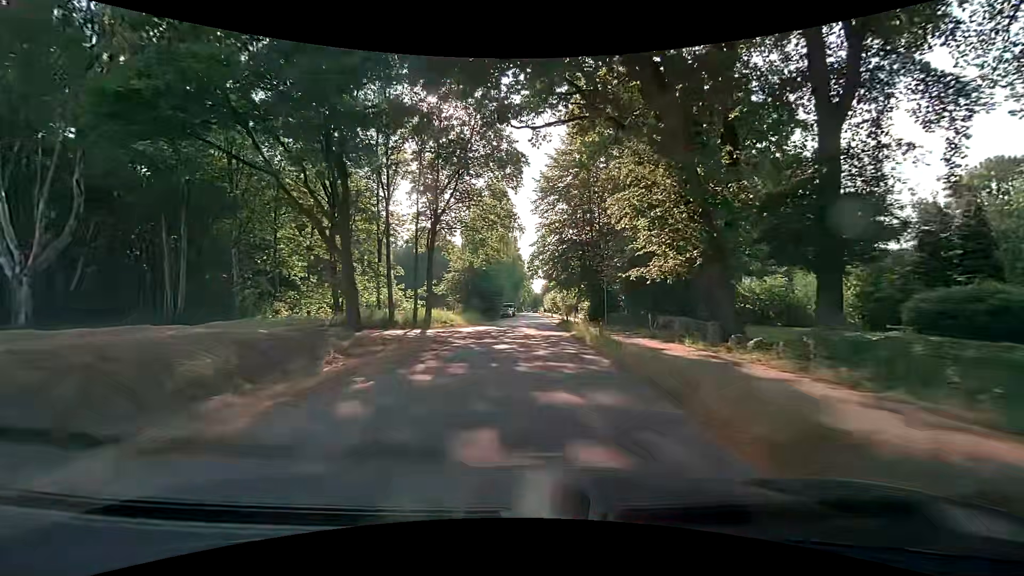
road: residential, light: Day
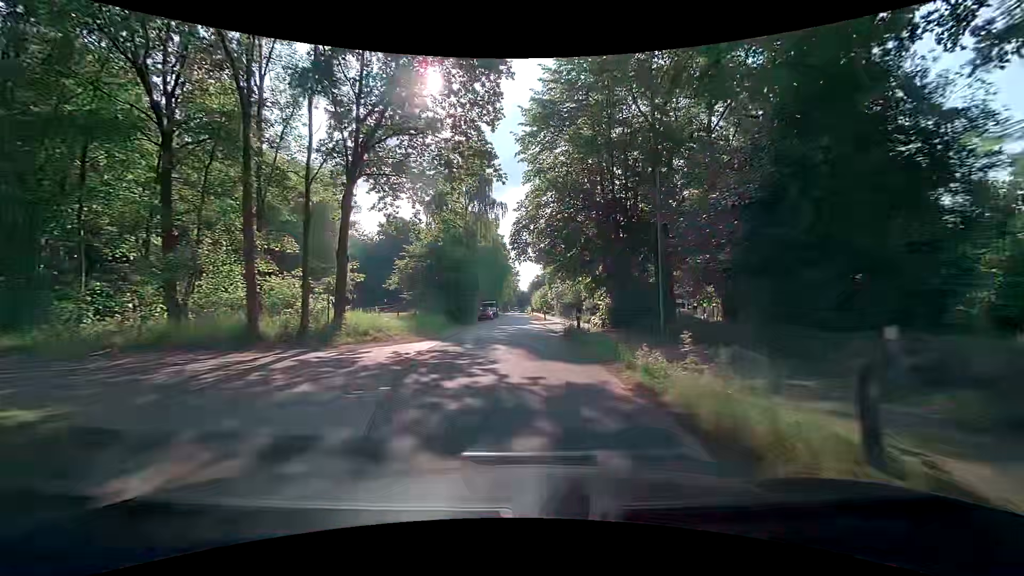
(-0.1, +16.2) m; 0°
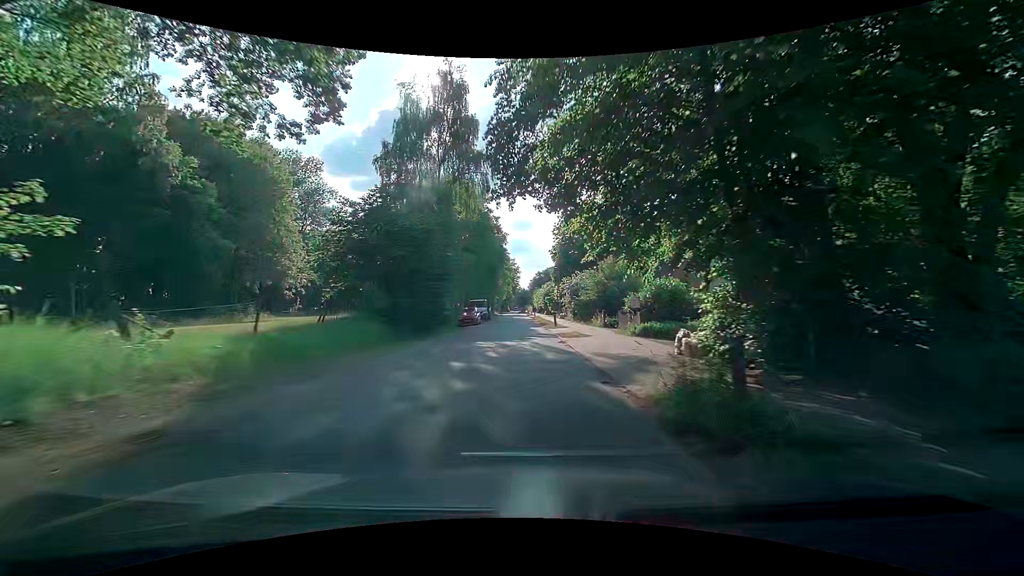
(+0.1, +16.3) m; 0°
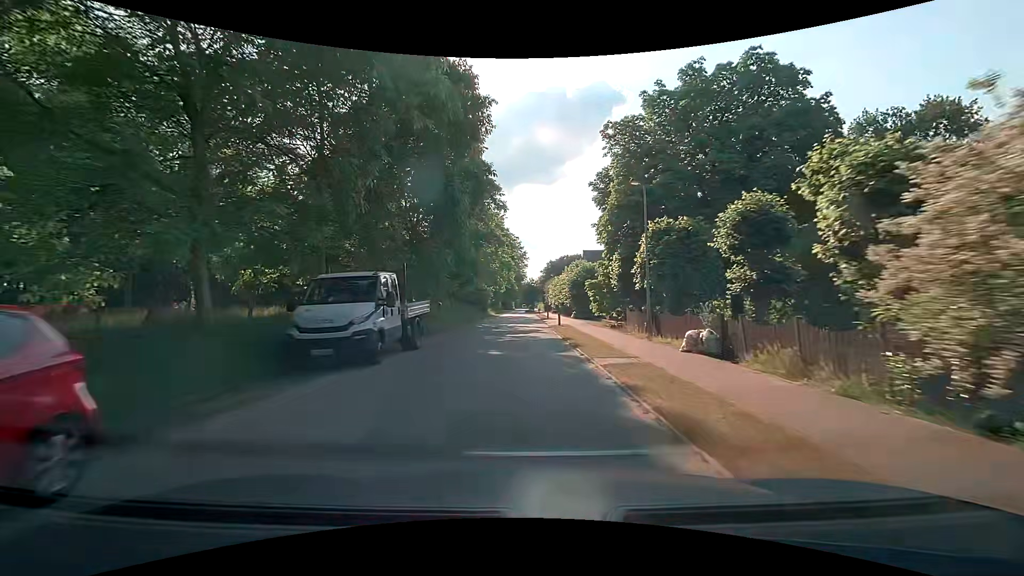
(-0.3, +39.0) m; -2°
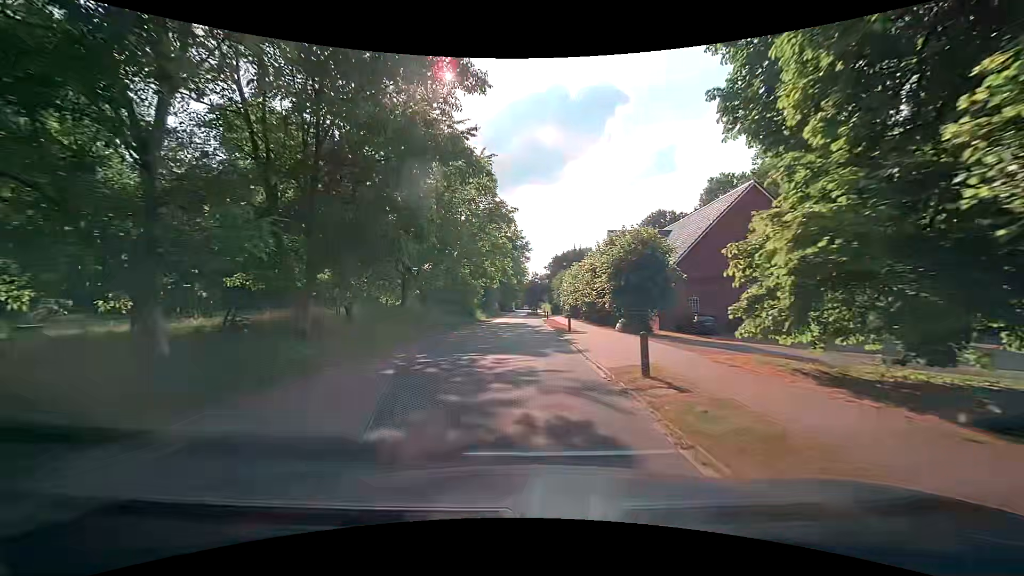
(+0.2, +22.0) m; +1°
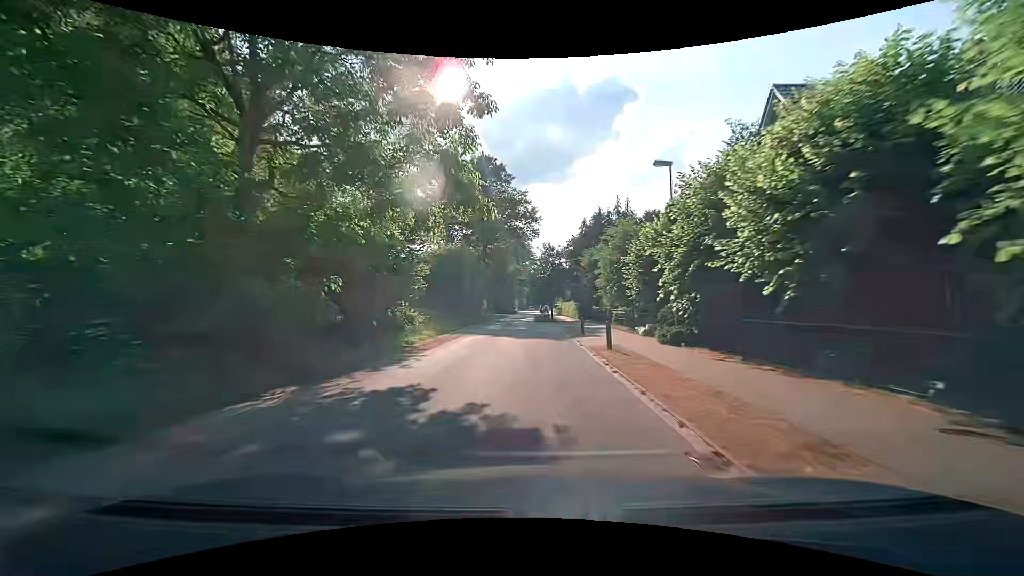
(-0.4, +37.3) m; -1°
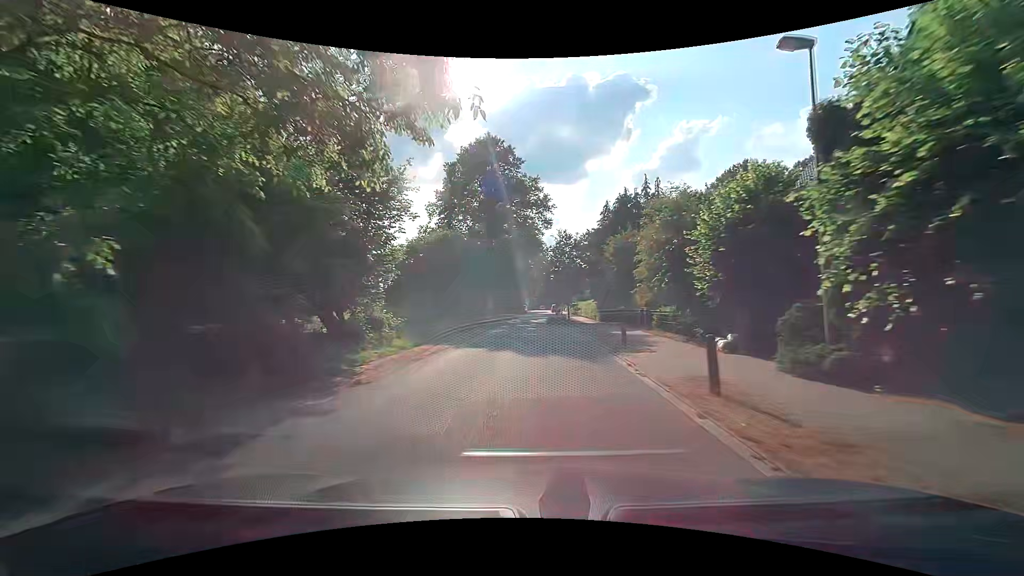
(-0.1, +7.5) m; -2°
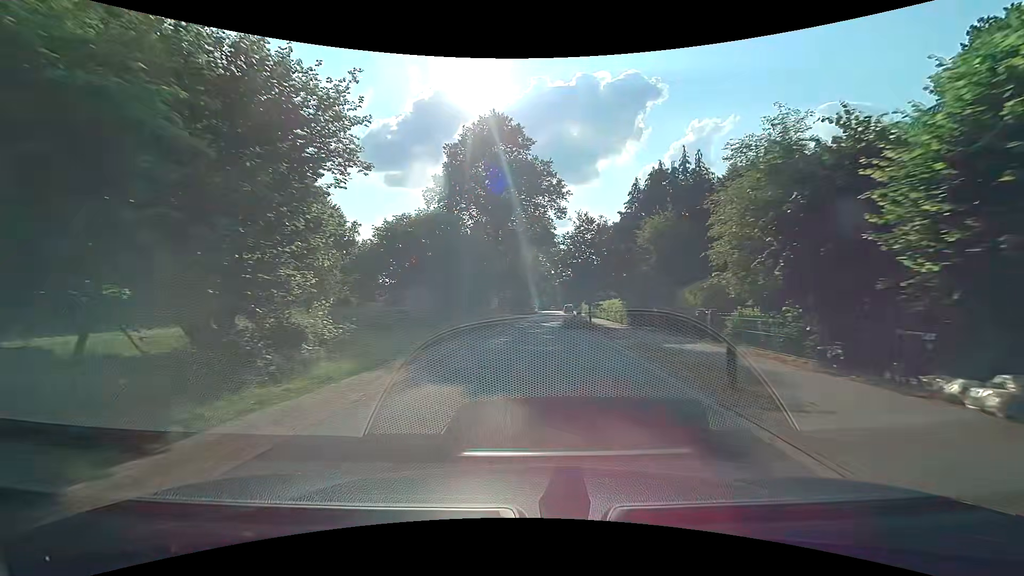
(0.0, +7.5) m; 0°
(0, +10) (0, +20) (0, +30) (0, +40) (+1, +50) (+2, +60) (+2, +70) (+3, +80) (+3, +90) (+4, +100) m
